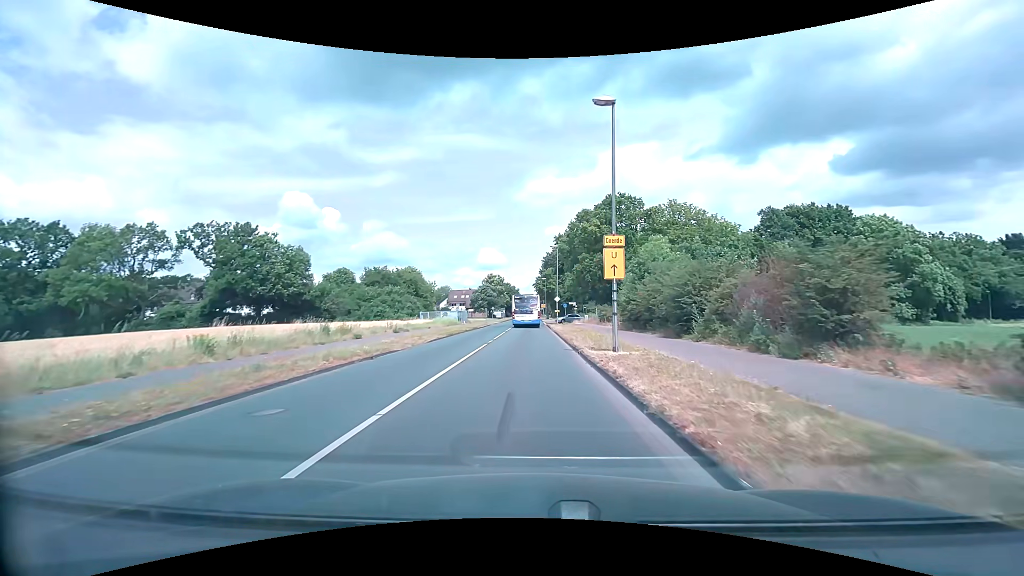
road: tertiary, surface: asphalt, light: Day
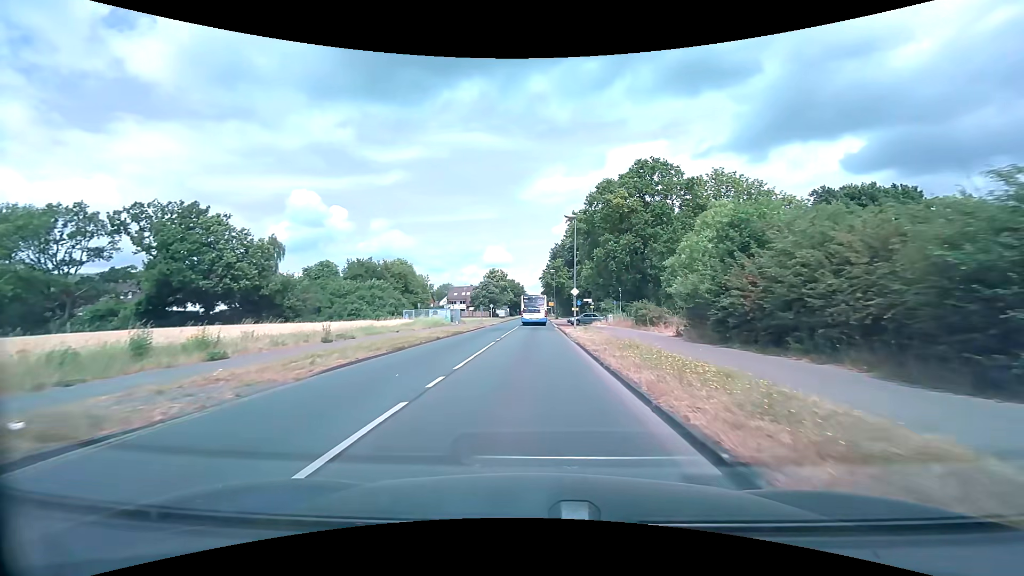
(-0.1, +14.5) m; -1°
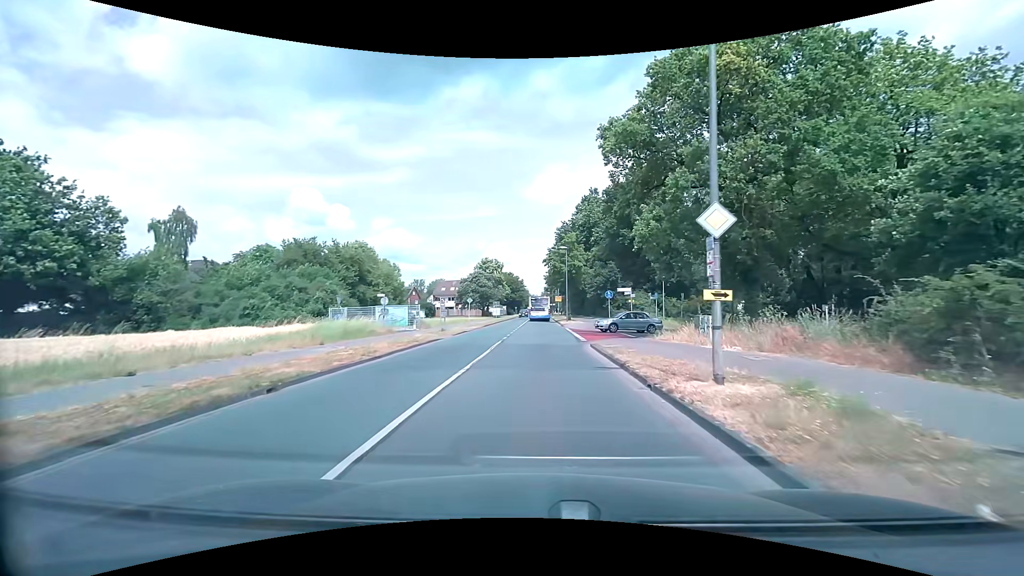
(-0.1, +25.3) m; 0°
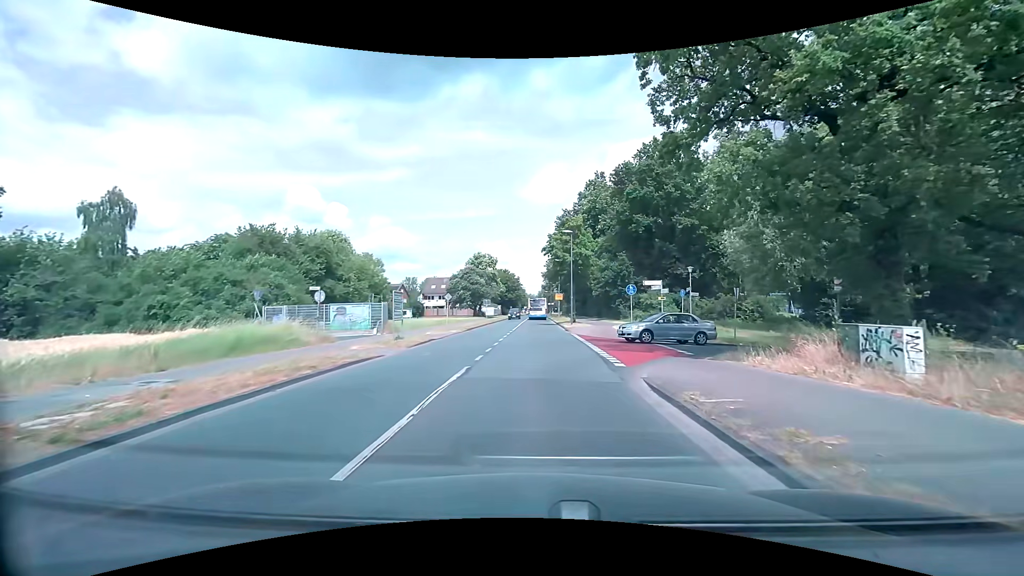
(0.0, +10.1) m; 0°
(0, +10) (+4, +19) (+13, +24) (+22, +27) (+32, +31) (+41, +35) (+50, +39) (+59, +43) (+68, +47) (+77, +52) m
